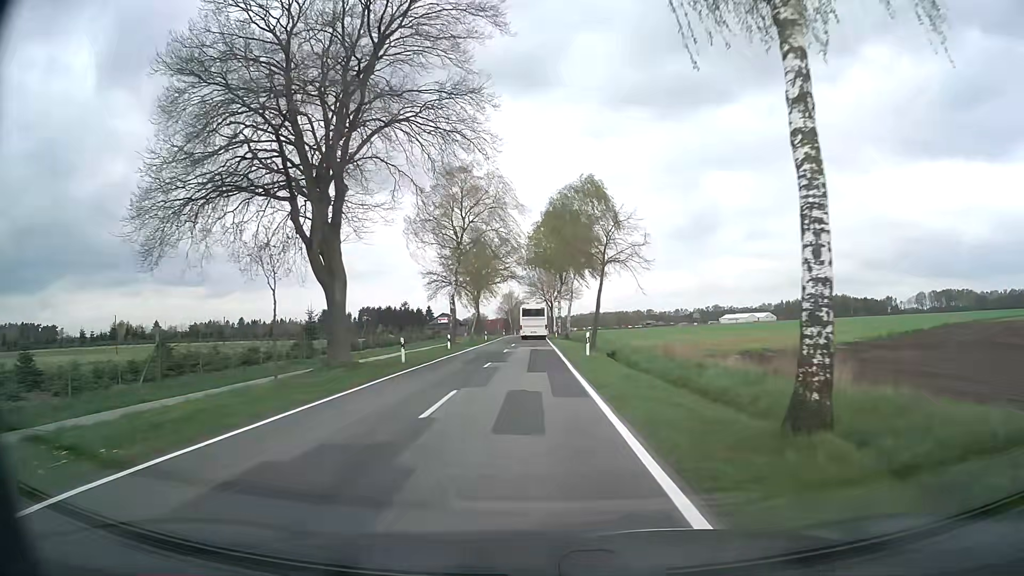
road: secondary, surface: asphalt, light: Day
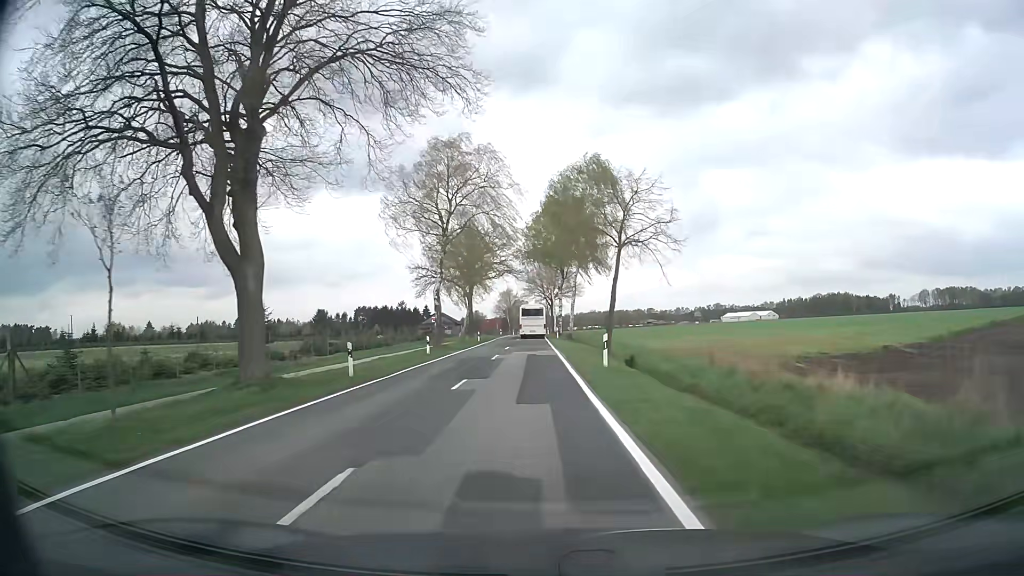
(0.0, +7.8) m; 0°
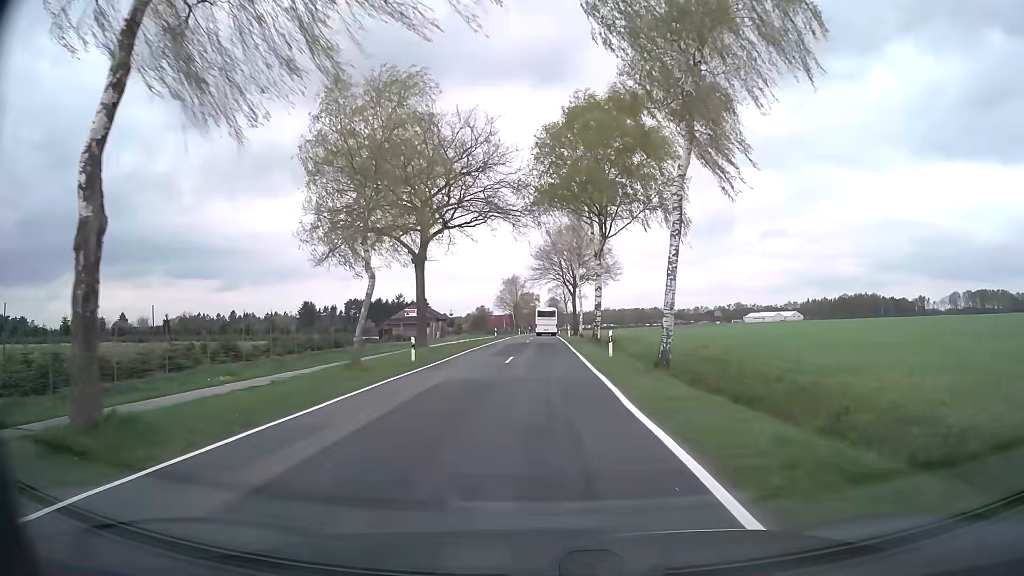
(-0.8, +38.9) m; -1°
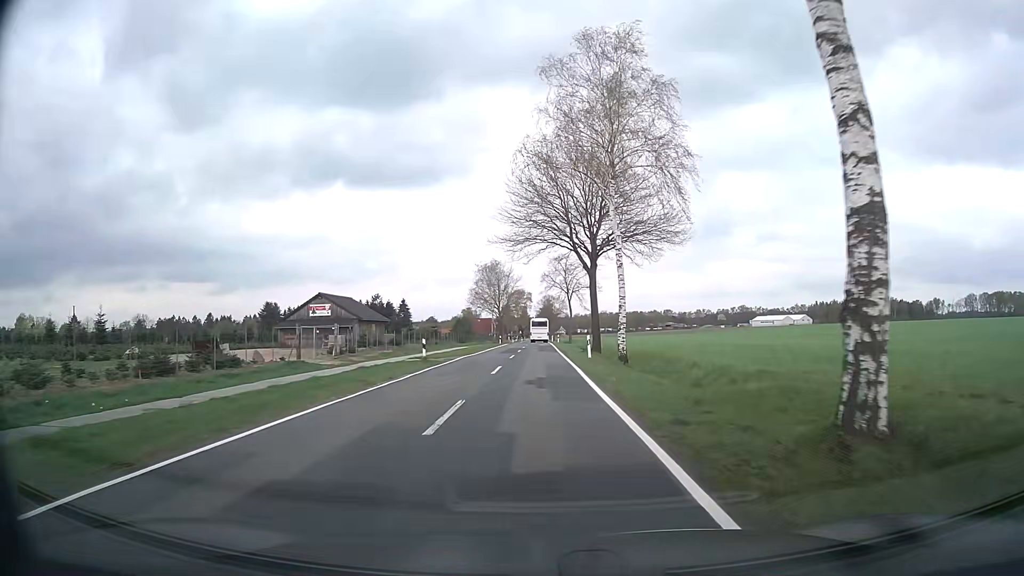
(+0.2, +39.1) m; 0°
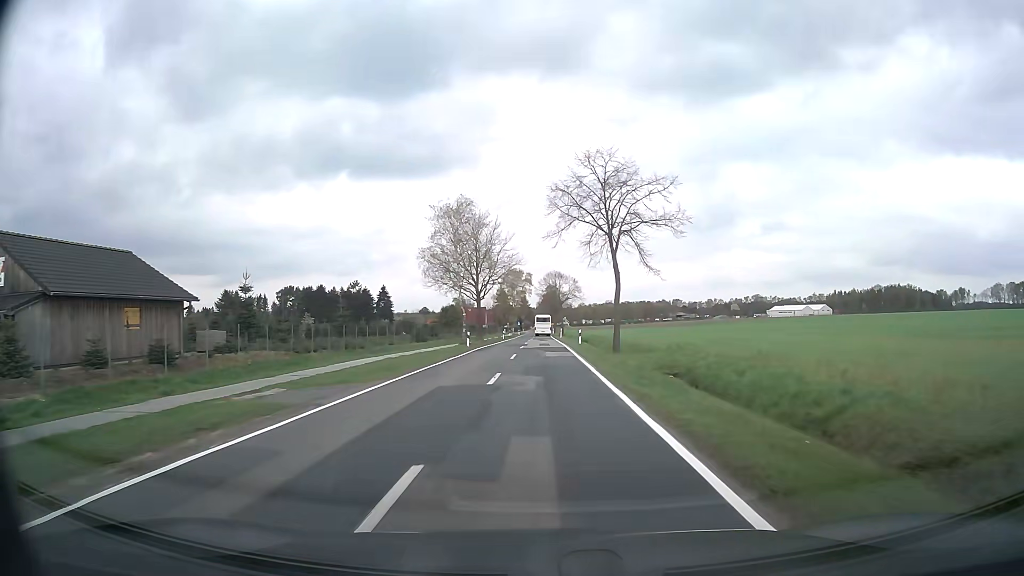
(-0.3, +42.0) m; 0°
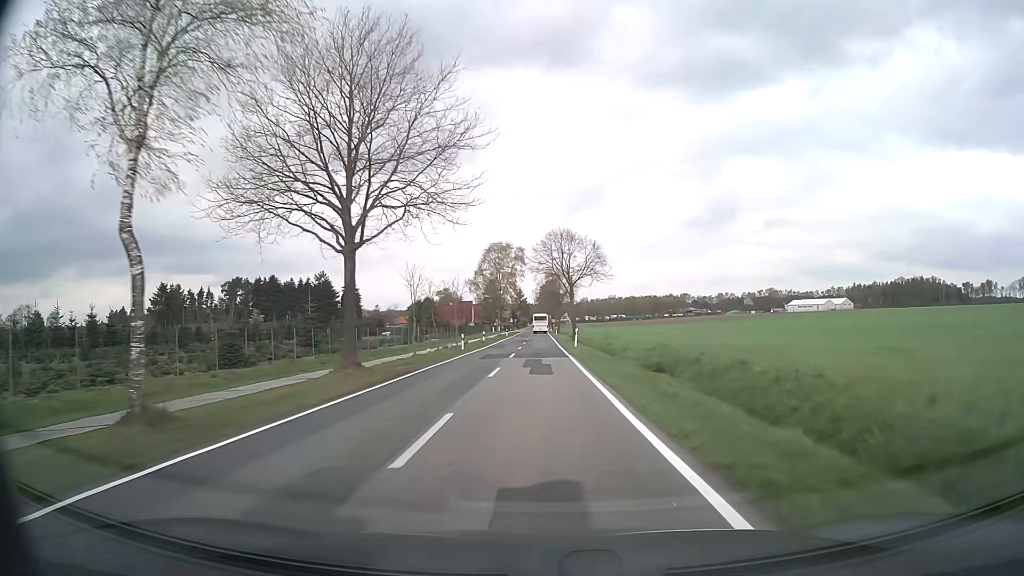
(+0.2, +44.7) m; 0°
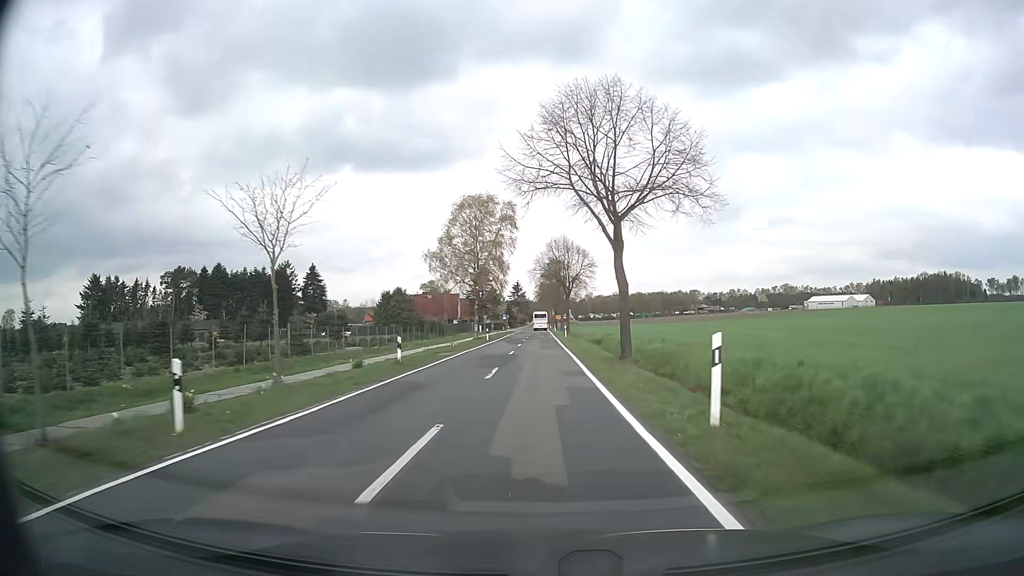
(-0.1, +37.1) m; 0°
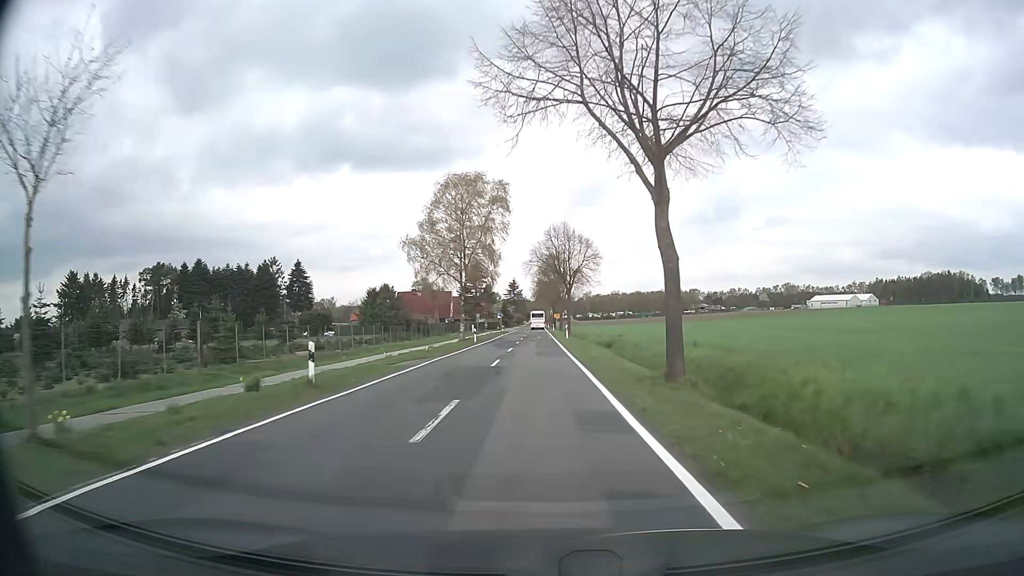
(0.0, +9.5) m; 0°
(0, +10) (0, +20) (0, +30) (0, +40) (0, +50) (0, +60) (0, +70) (0, +80) (0, +90) (0, +100) m
